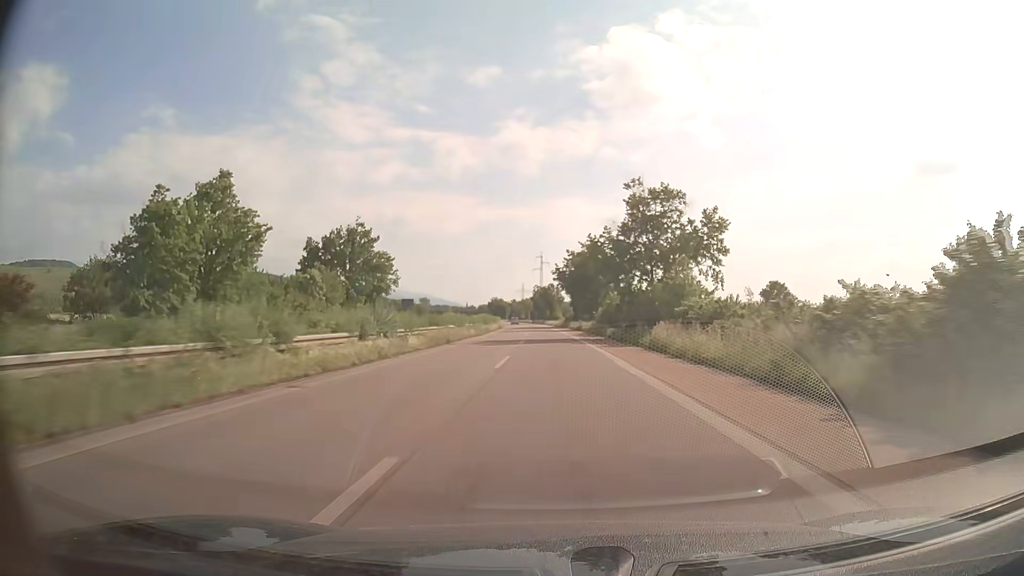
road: trunk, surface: asphalt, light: Day
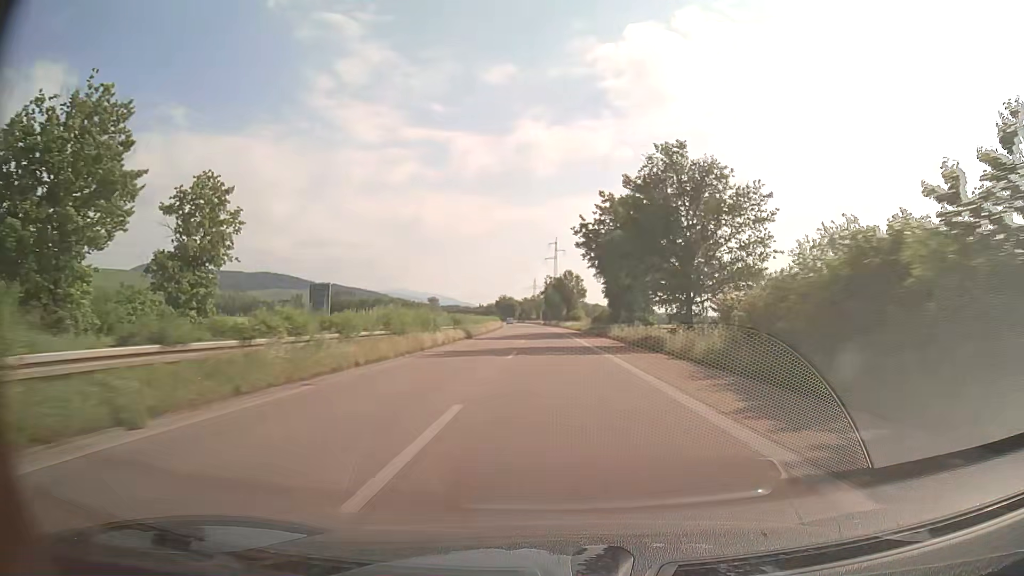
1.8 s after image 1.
(-0.6, +49.8) m; -1°
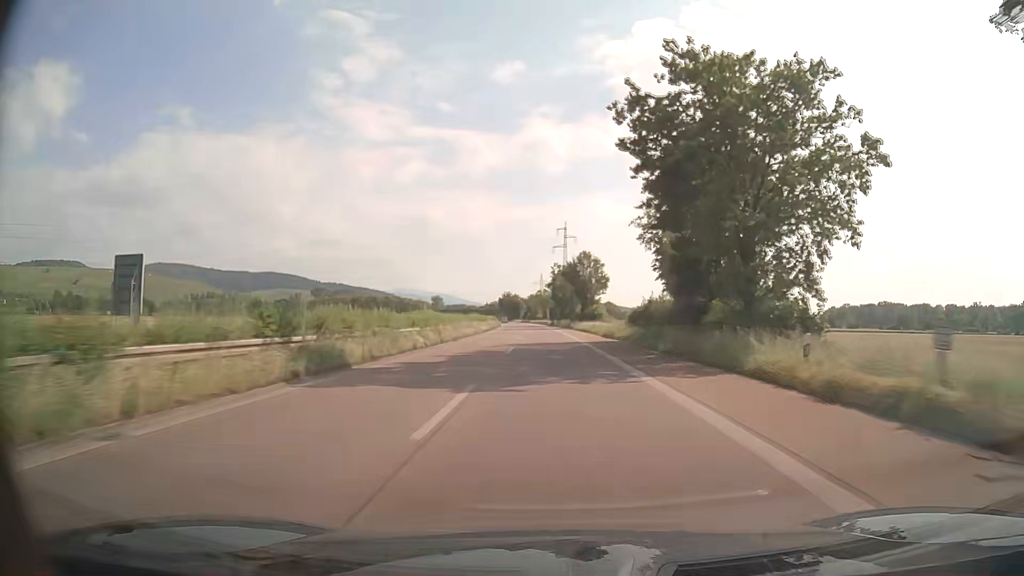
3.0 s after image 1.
(-0.3, +33.2) m; -1°
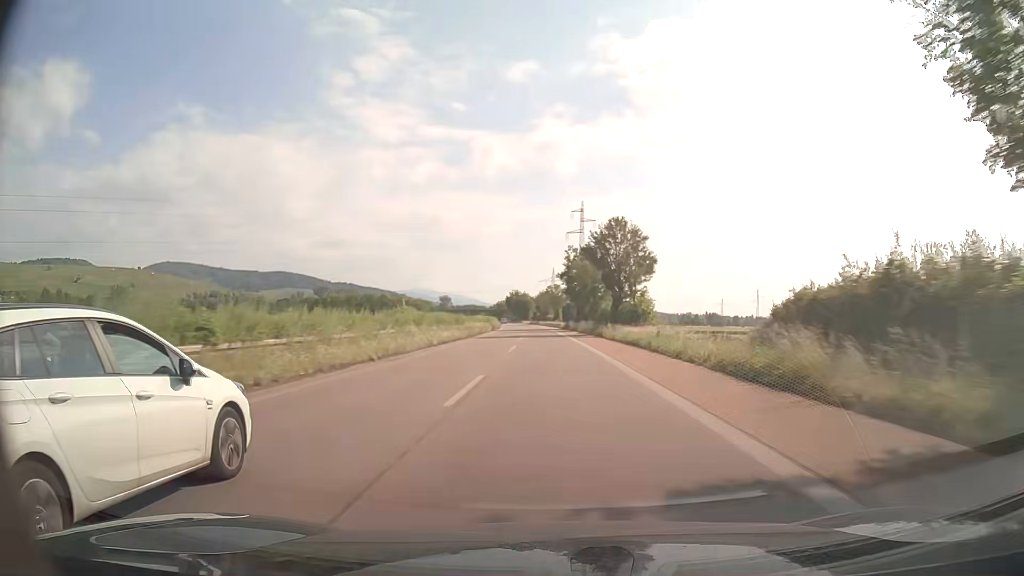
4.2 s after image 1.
(-0.2, +33.1) m; -1°
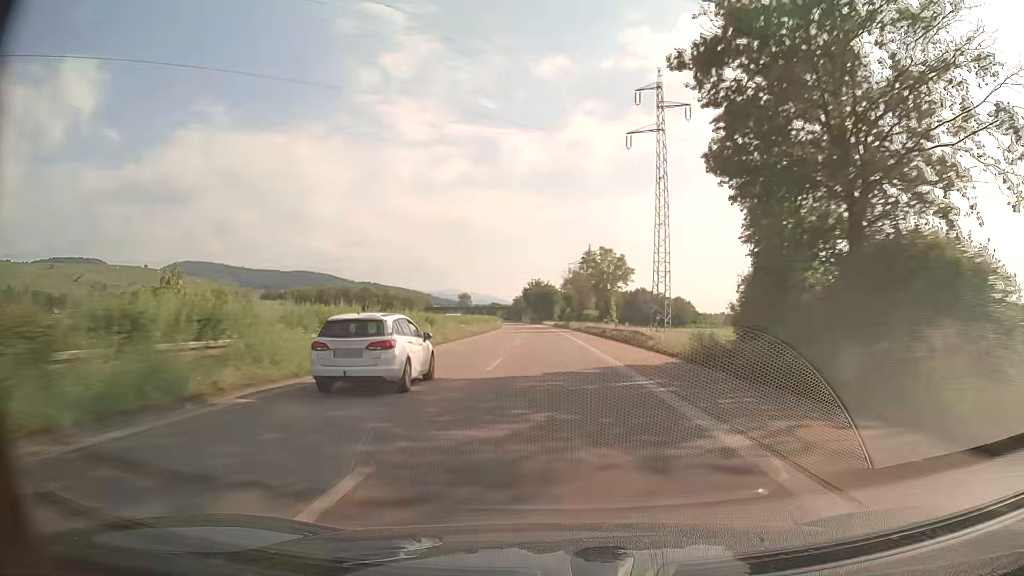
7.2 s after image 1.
(-1.6, +82.5) m; -2°
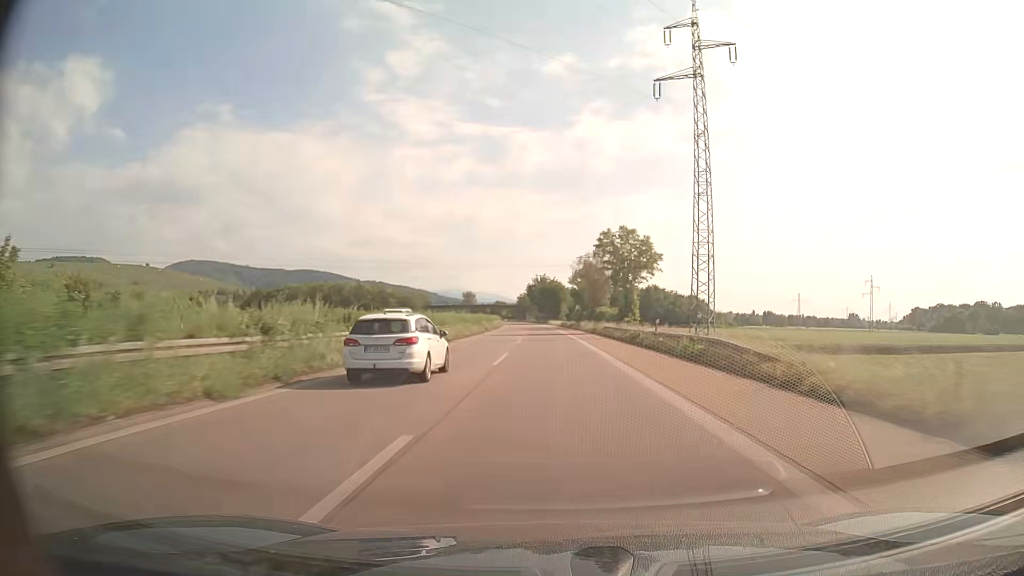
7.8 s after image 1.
(-0.1, +16.4) m; 0°
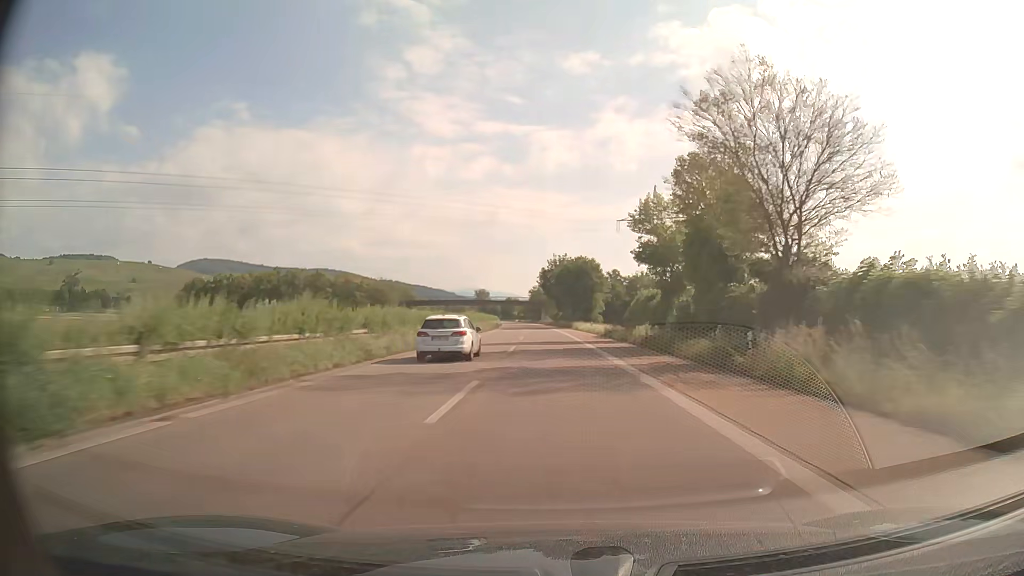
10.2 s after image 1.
(-1.1, +65.0) m; -2°
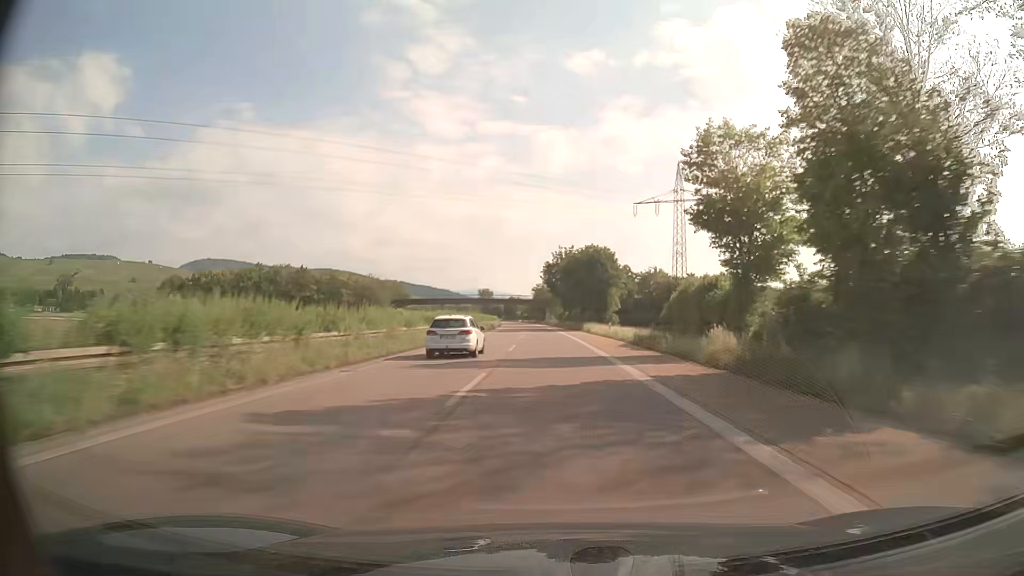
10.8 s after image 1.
(0.0, +16.1) m; -1°
(0, +10) (0, +20) (0, +30) (0, +40) (-1, +50) (-1, +60) (-1, +70) (-1, +80) (-2, +90) (-2, +100) m
